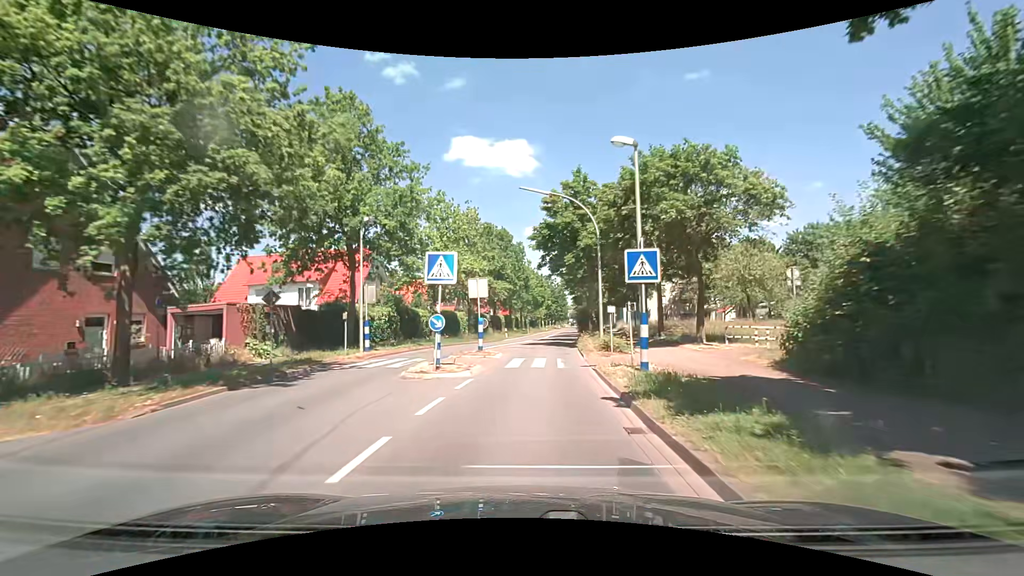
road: secondary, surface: asphalt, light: Day
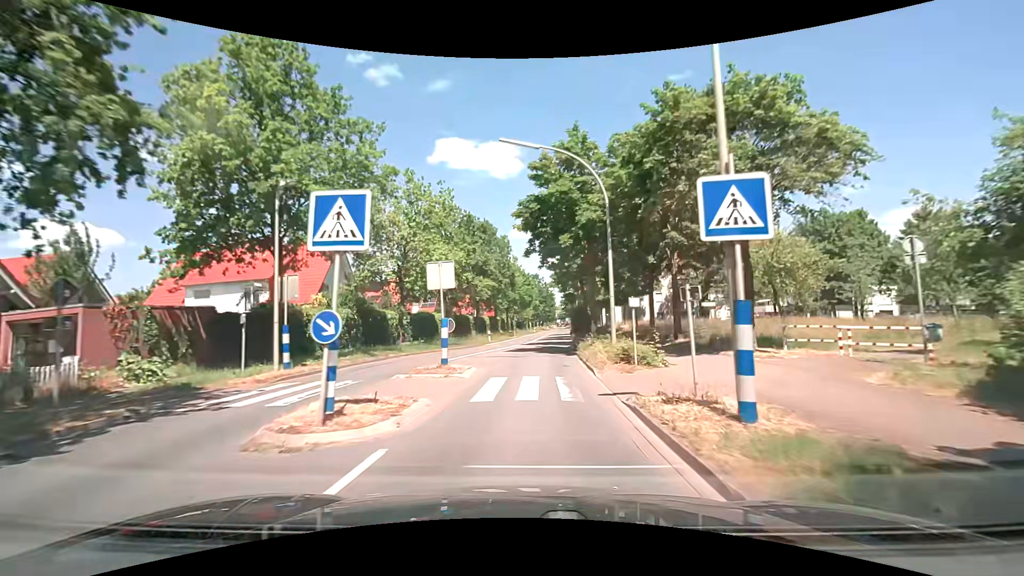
(+0.1, +6.5) m; +2°
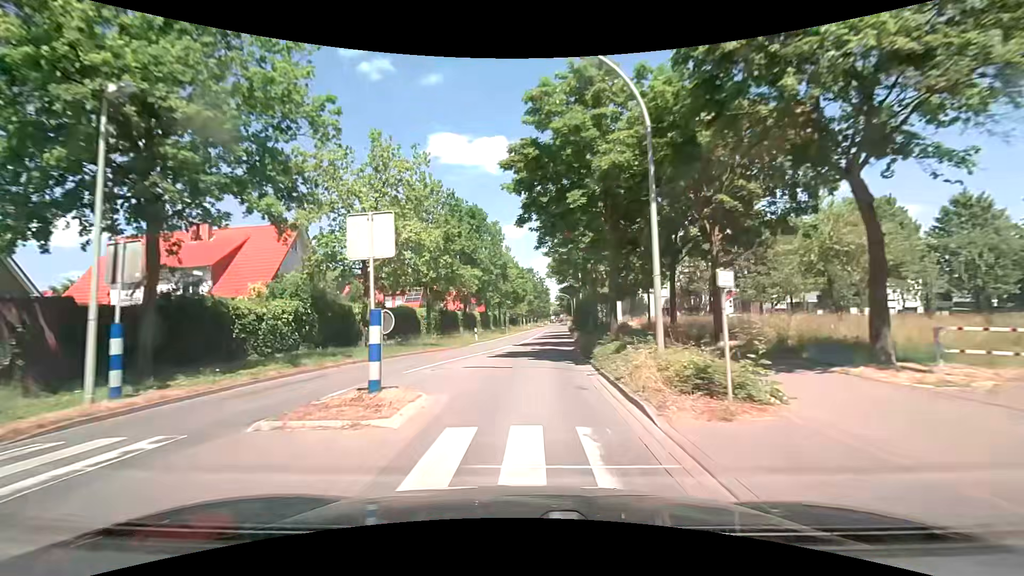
(0.0, +6.6) m; 0°
(0, +10) (0, +20) (+1, +30) (+2, +40) (+3, +50) (+4, +60) (+4, +70) (+5, +80) (+6, +90) (+7, +100) m
